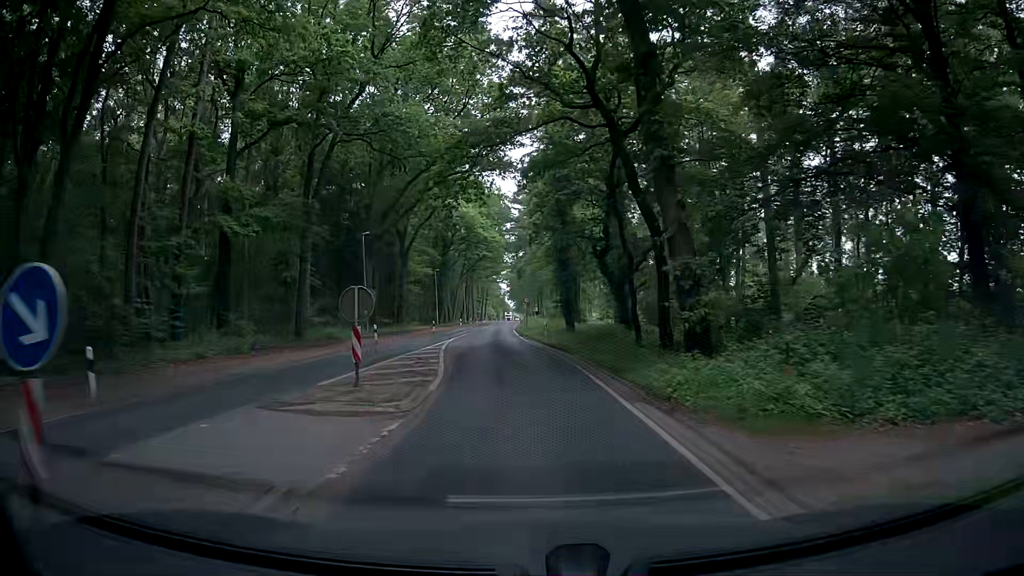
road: secondary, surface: asphalt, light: Day
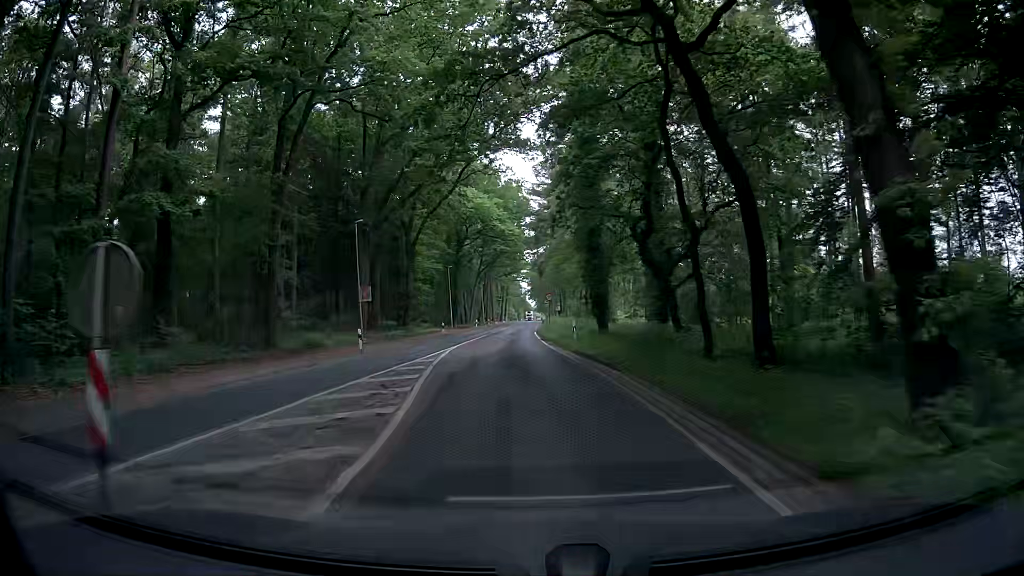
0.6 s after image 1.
(0.0, +7.7) m; 0°
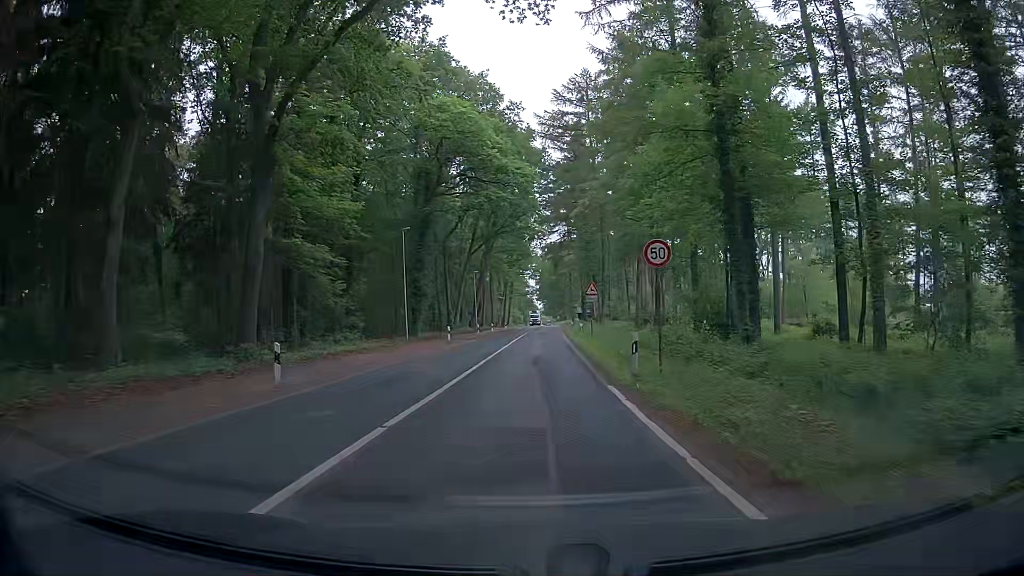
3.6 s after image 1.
(-1.7, +38.3) m; -1°
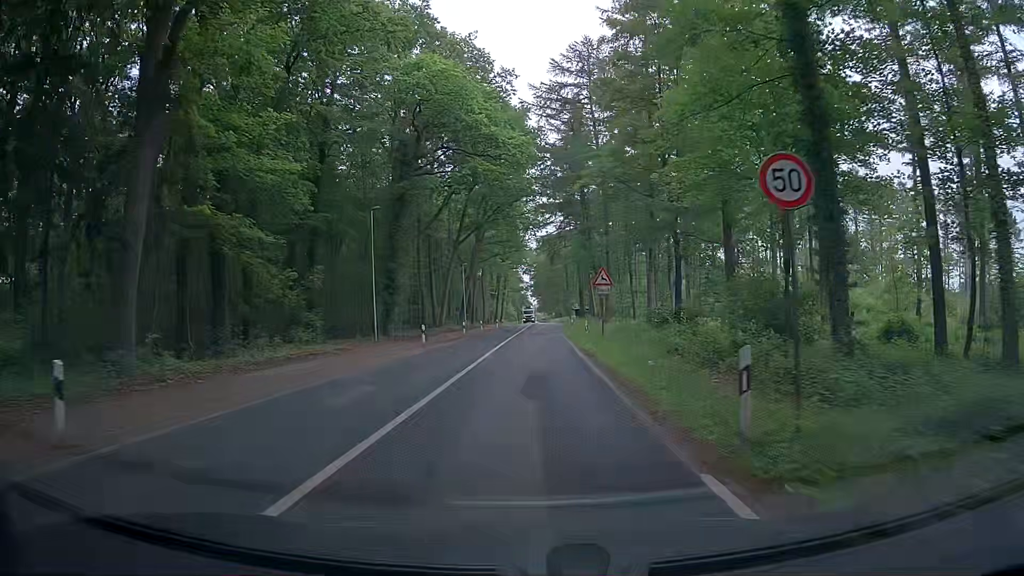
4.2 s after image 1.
(0.0, +7.7) m; +2°
